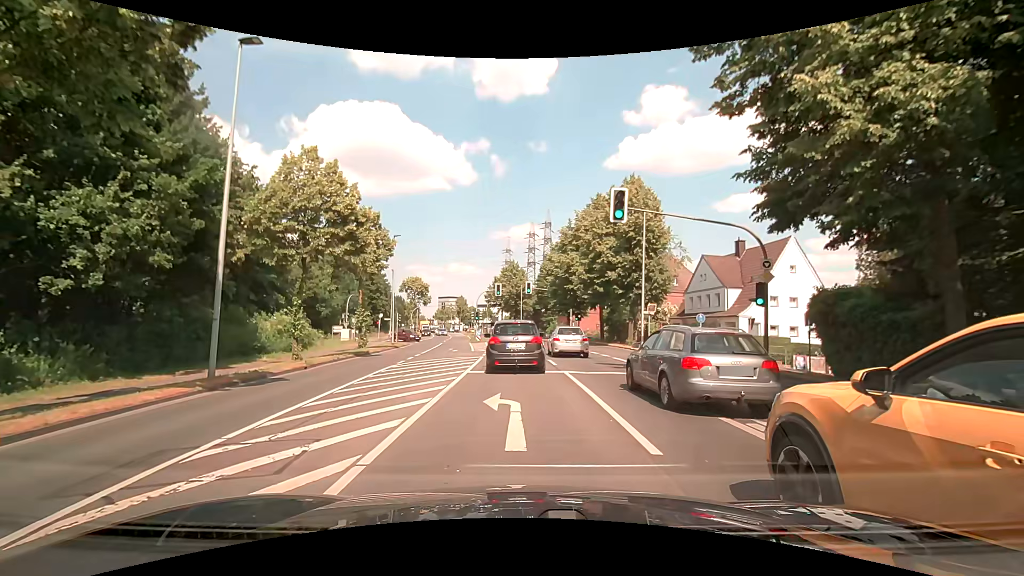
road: secondary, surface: asphalt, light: Day
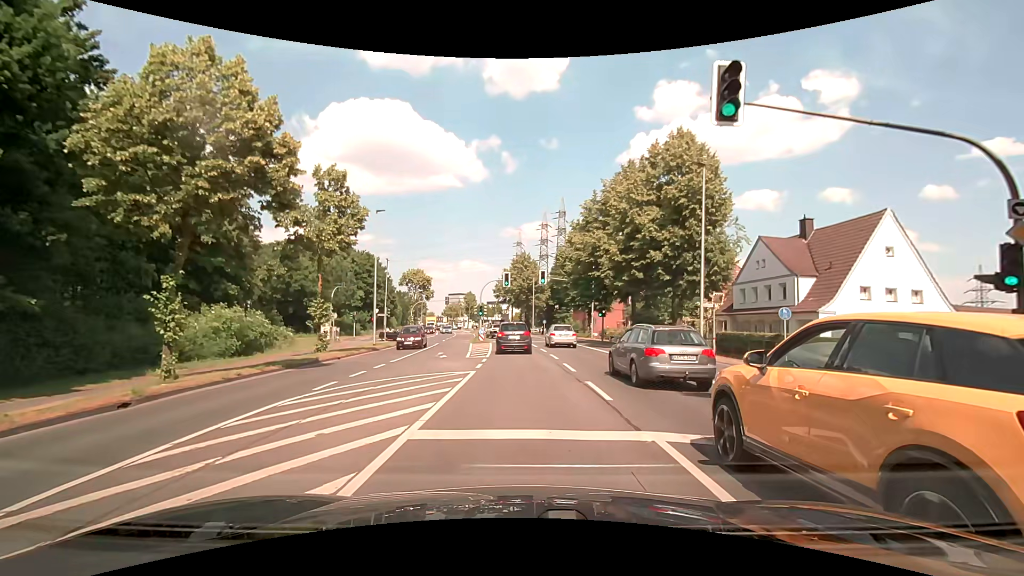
(+0.2, +9.7) m; 0°
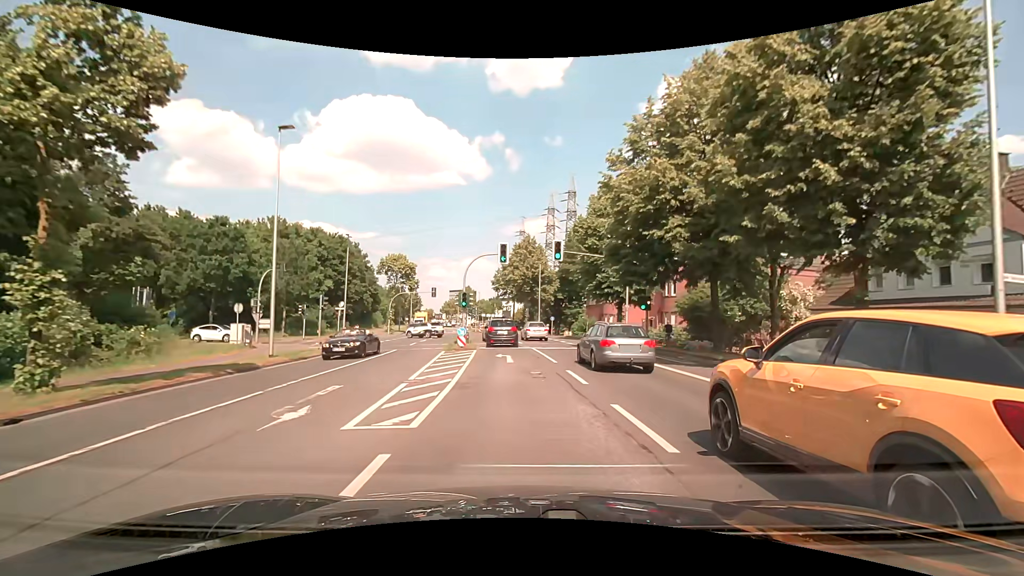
(+0.1, +16.2) m; 0°
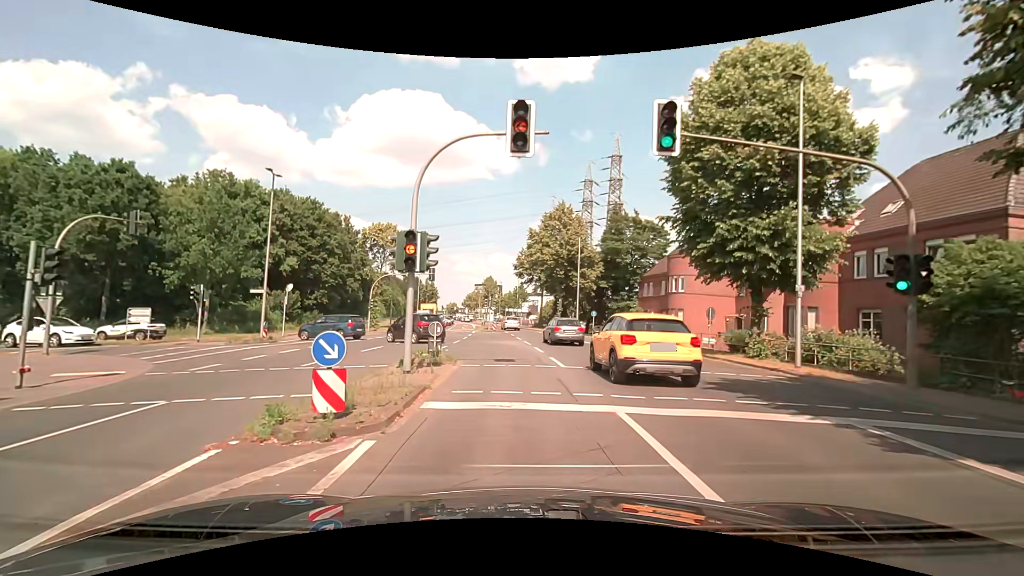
(-0.2, +19.6) m; -4°
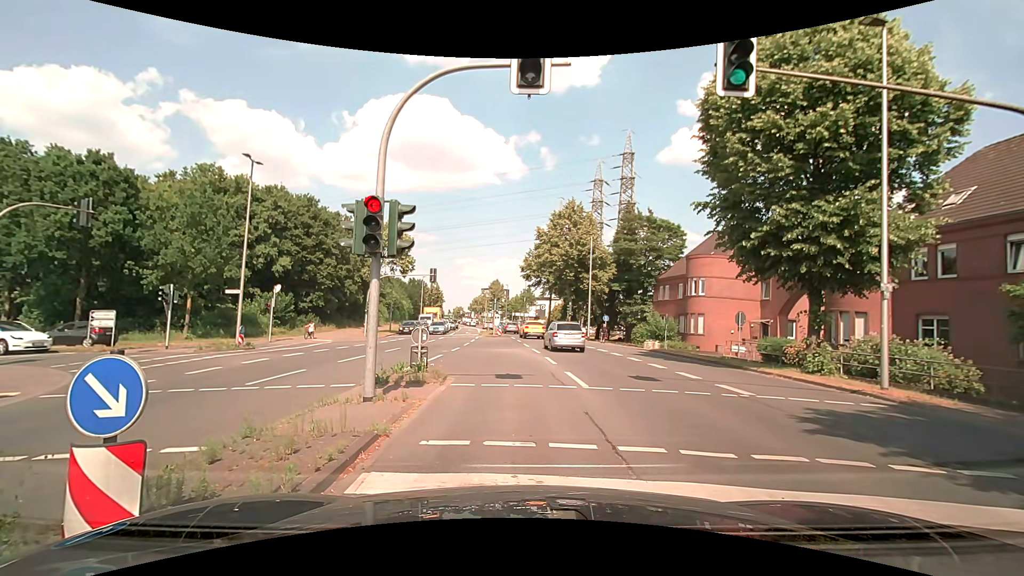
(0.0, +3.3) m; -1°
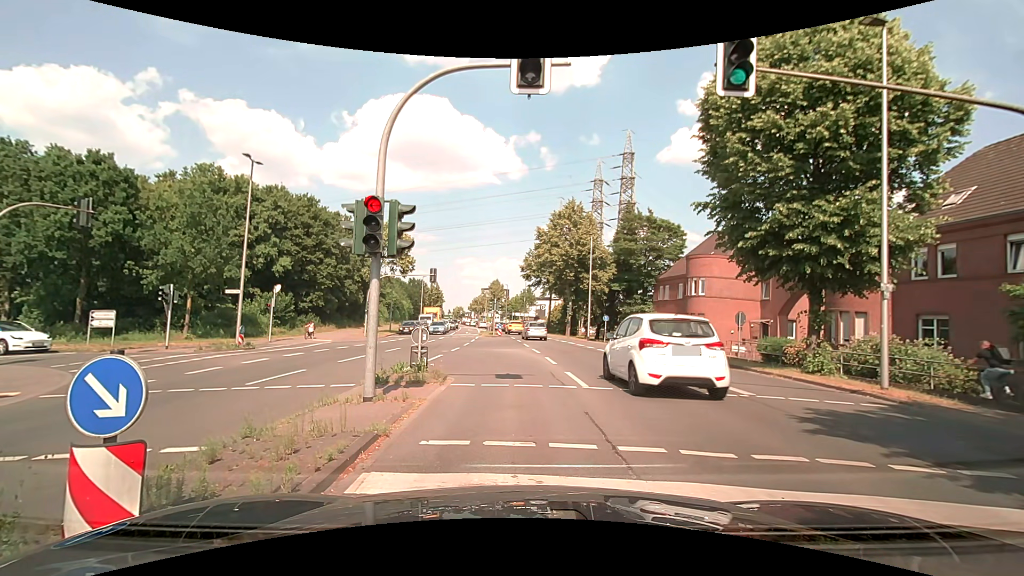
(0.0, 0.0) m; 0°
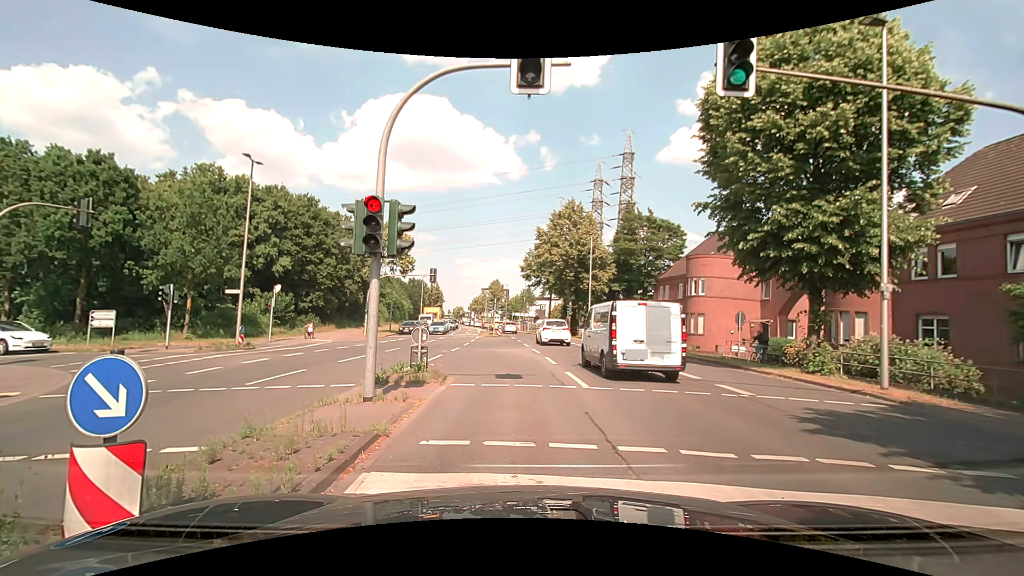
(0.0, 0.0) m; 0°
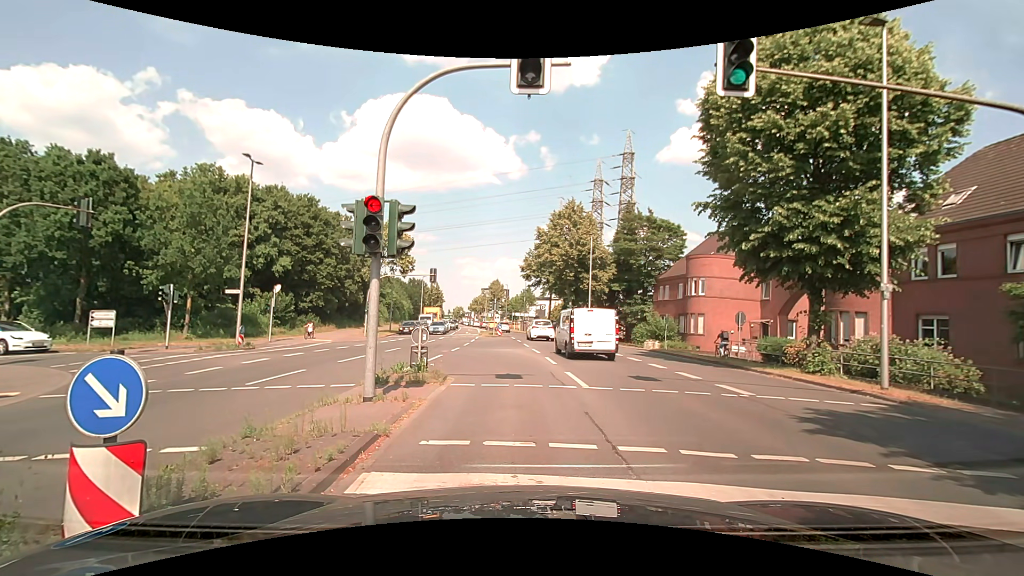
(0.0, 0.0) m; 0°
